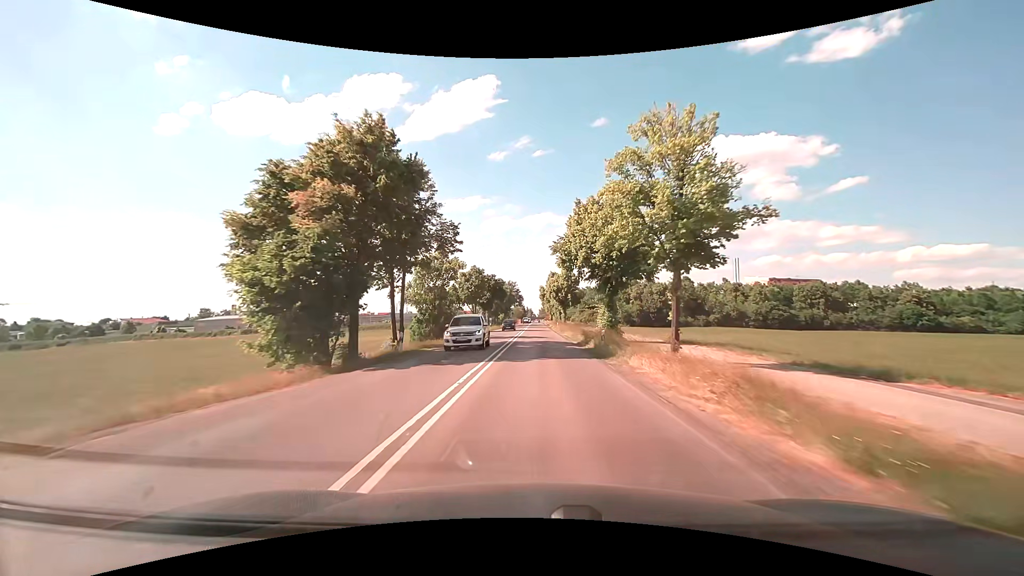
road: secondary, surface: asphalt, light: Day
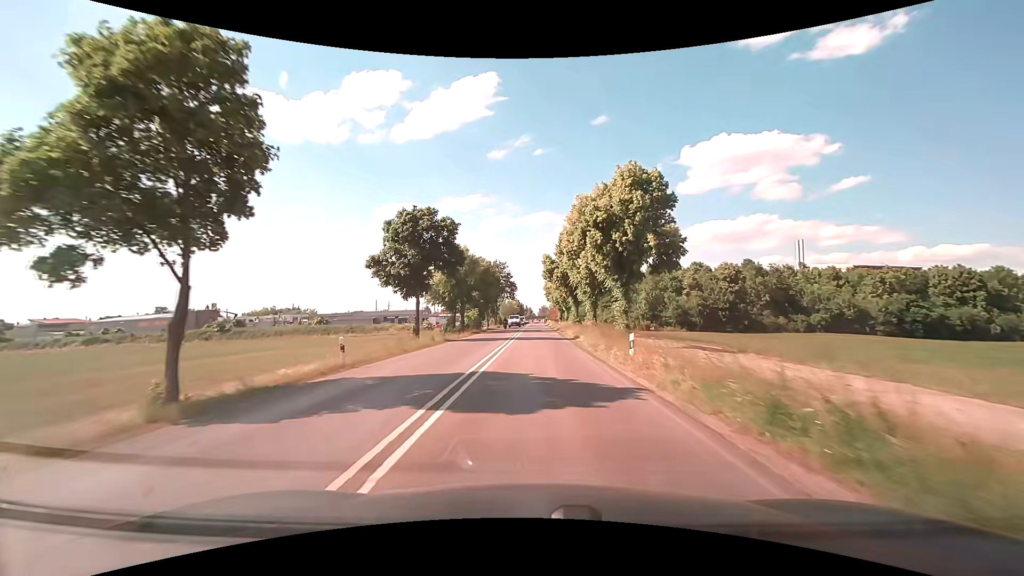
(+0.1, +50.5) m; 0°
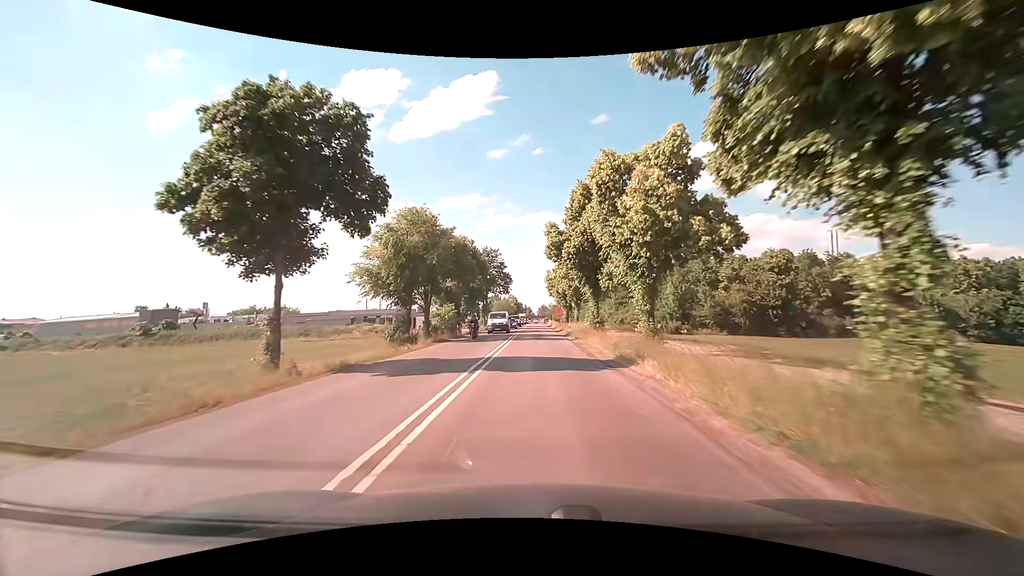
(0.0, +18.1) m; 0°
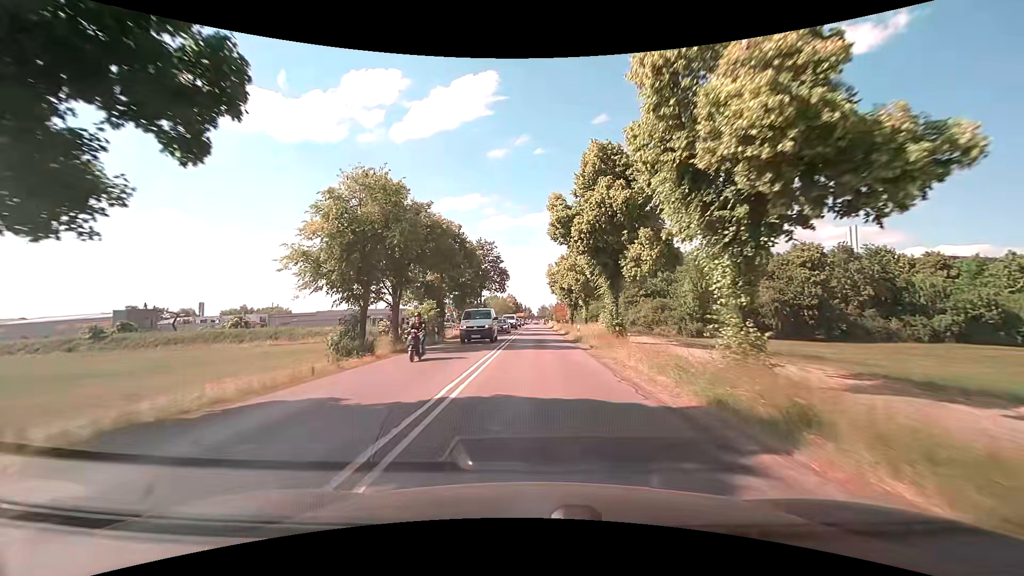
(0.0, +8.5) m; 0°
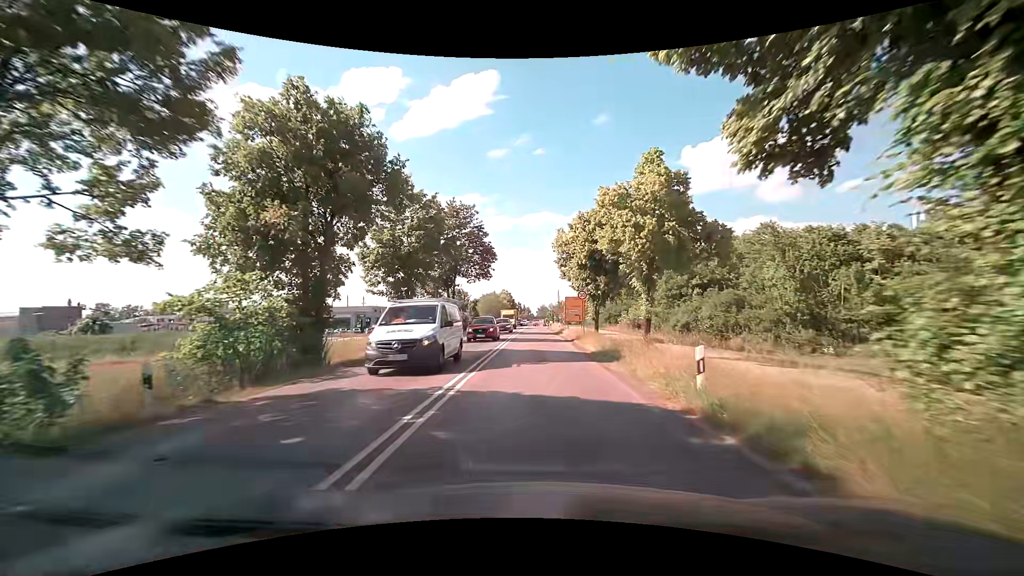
(+0.1, +23.2) m; 0°
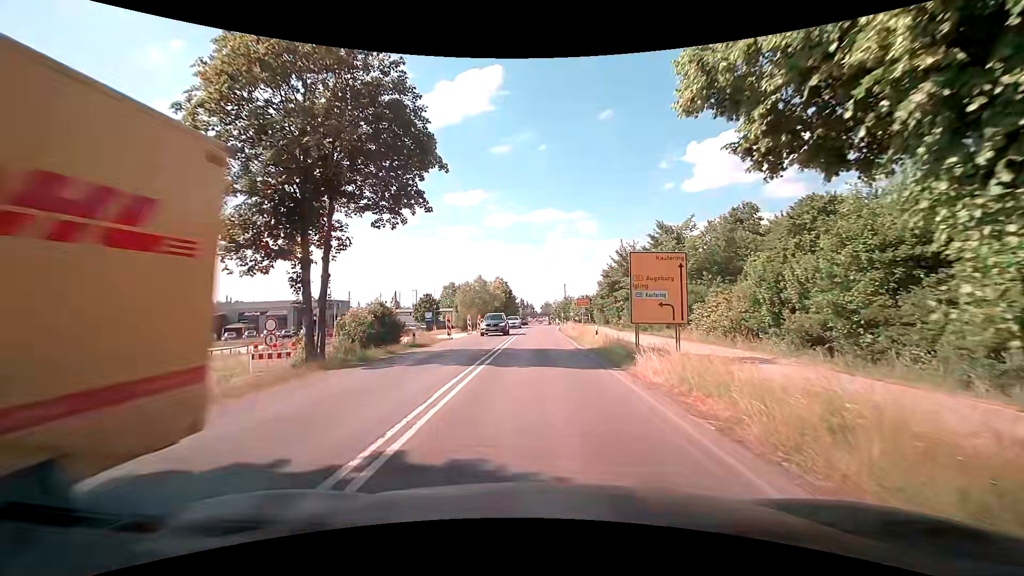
(+0.1, +29.5) m; 0°
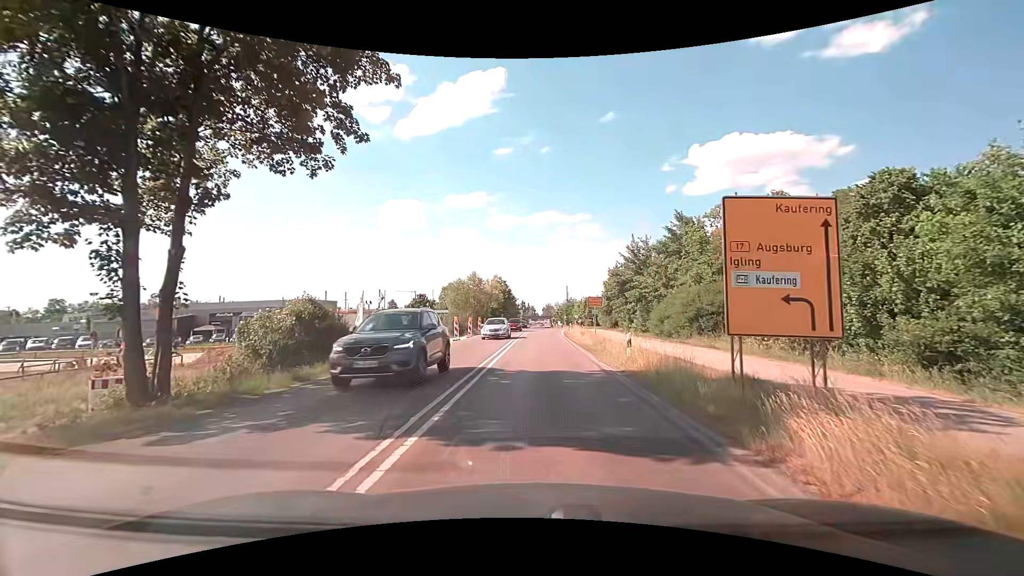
(0.0, +7.5) m; 0°
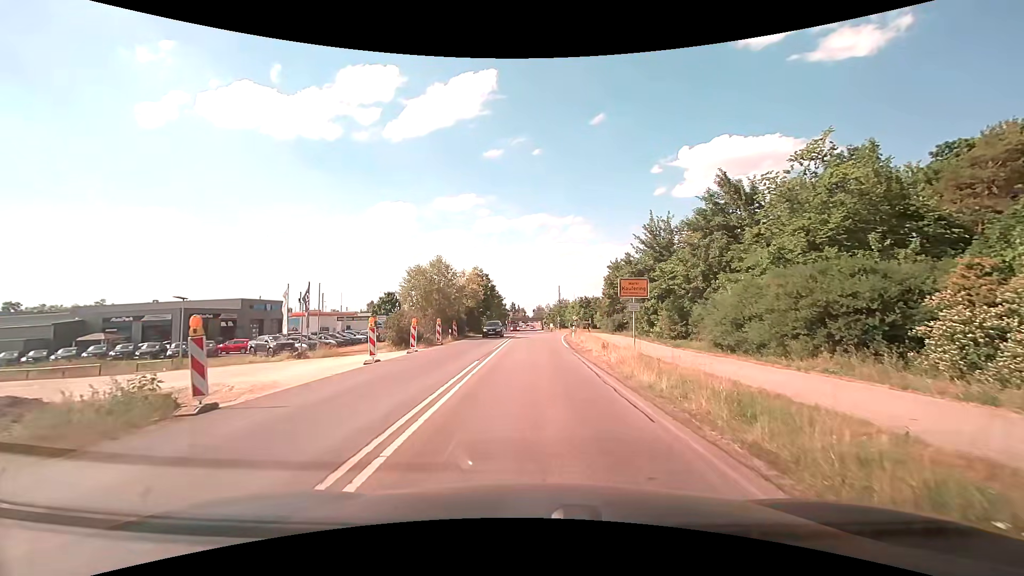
(+0.2, +16.4) m; +1°
(0, +10) (0, +20) (0, +30) (0, +40) (+1, +50) (+1, +60) (+2, +70) (+2, +80) (+3, +90) (+3, +100) m
